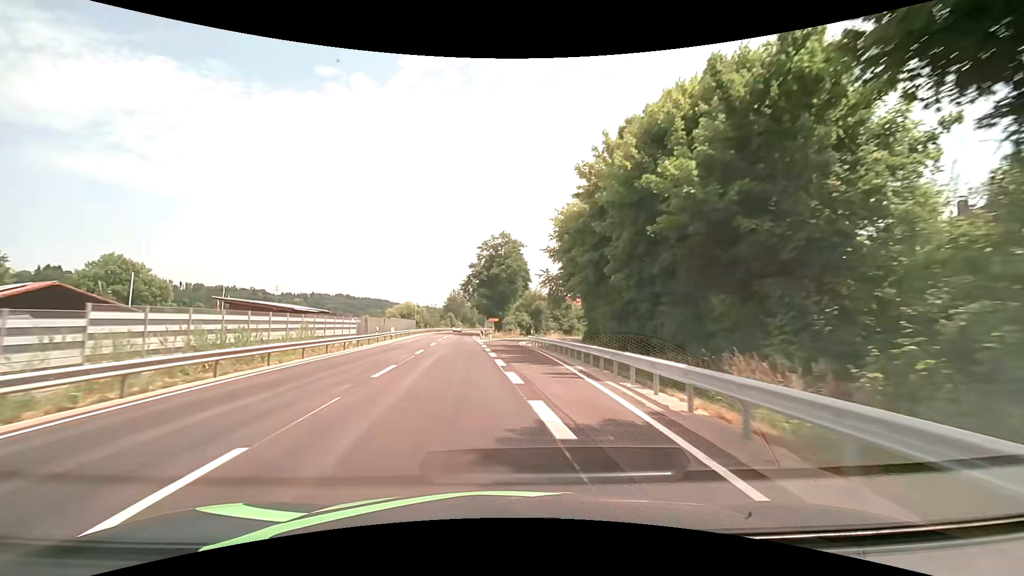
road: primary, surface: asphalt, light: Day
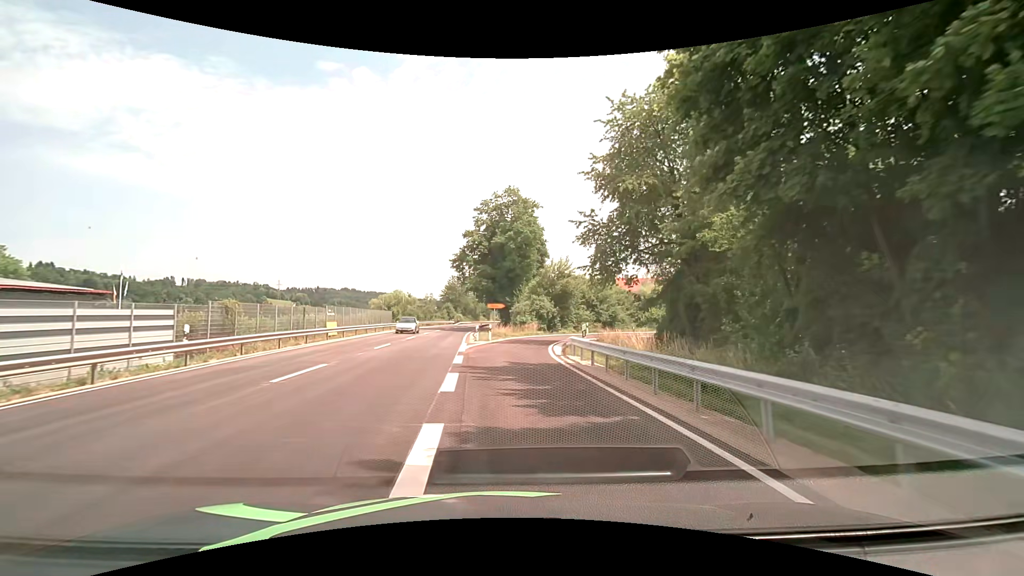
(-0.2, +25.6) m; -2°
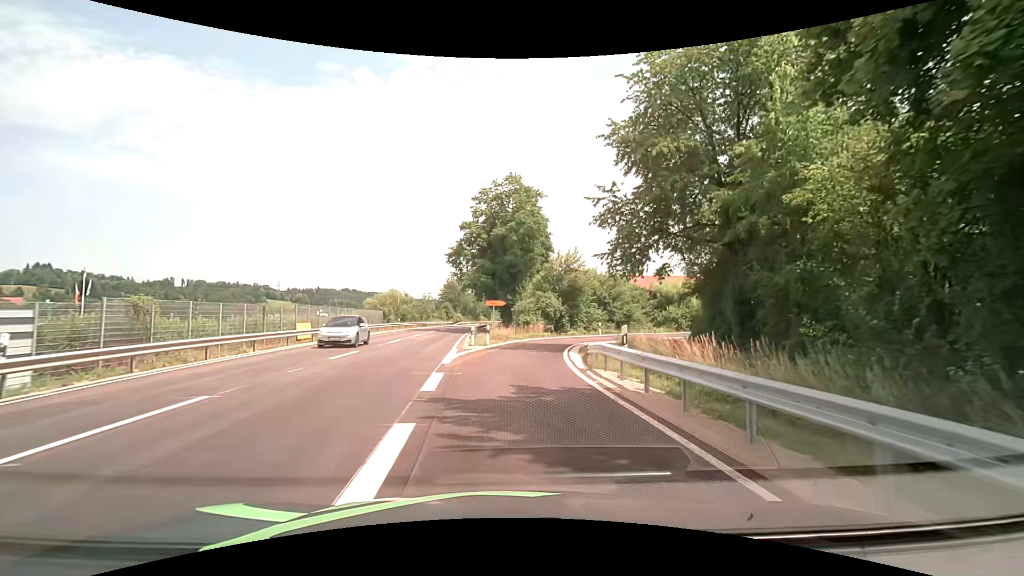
(+0.1, +5.9) m; +1°
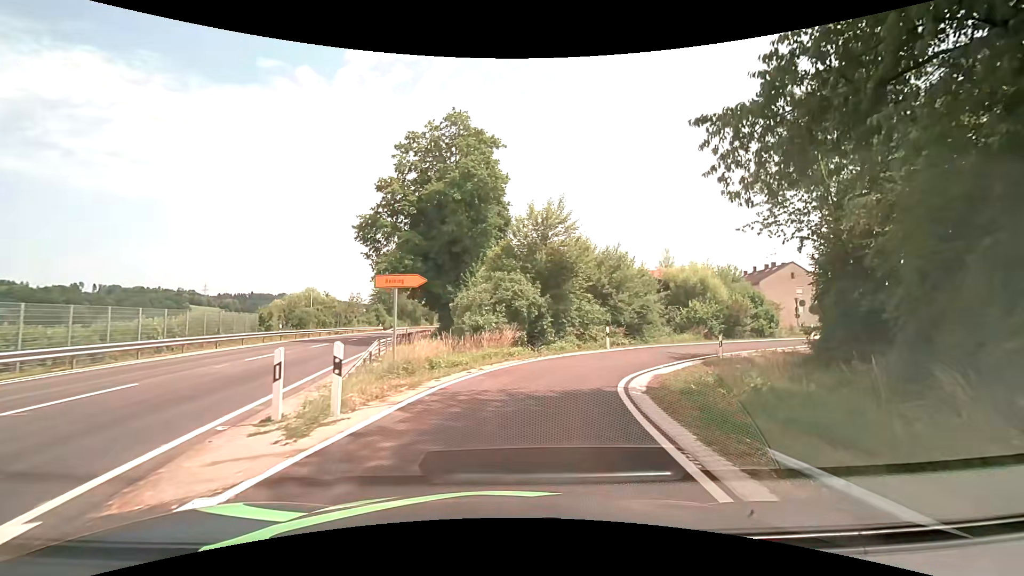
(+0.4, +19.6) m; +6°
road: residential
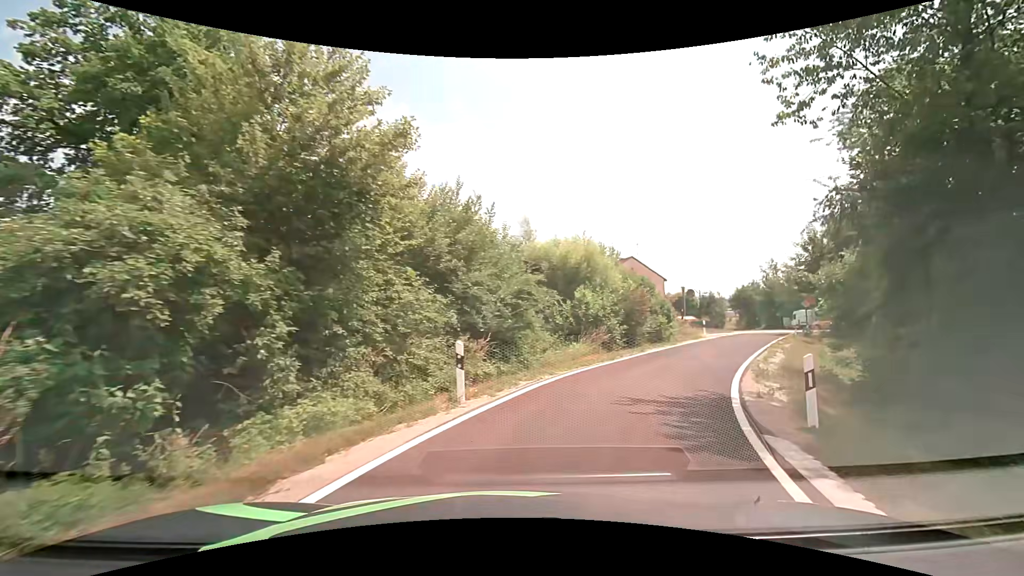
(+1.9, +15.8) m; +18°
